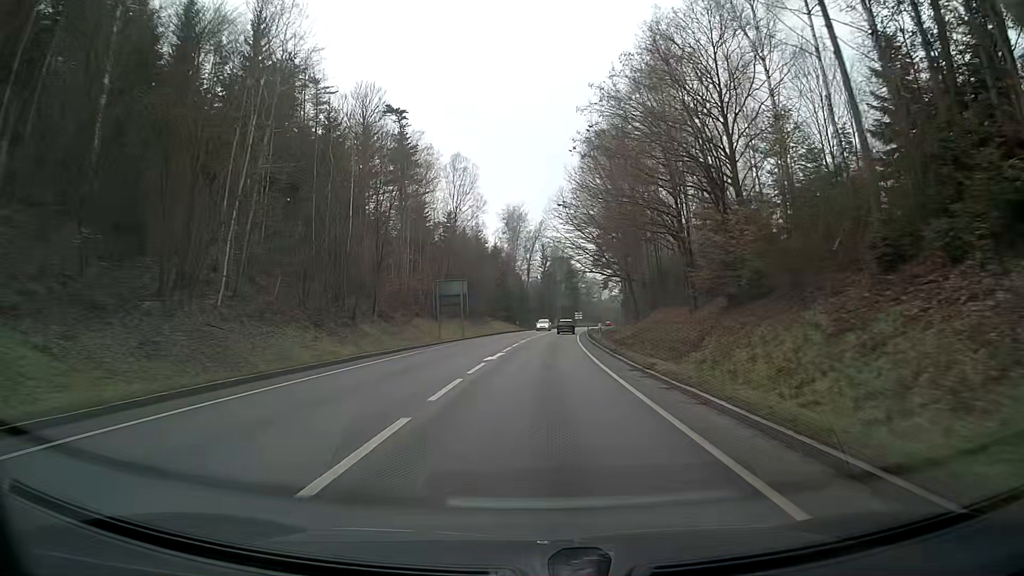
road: primary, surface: asphalt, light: Day
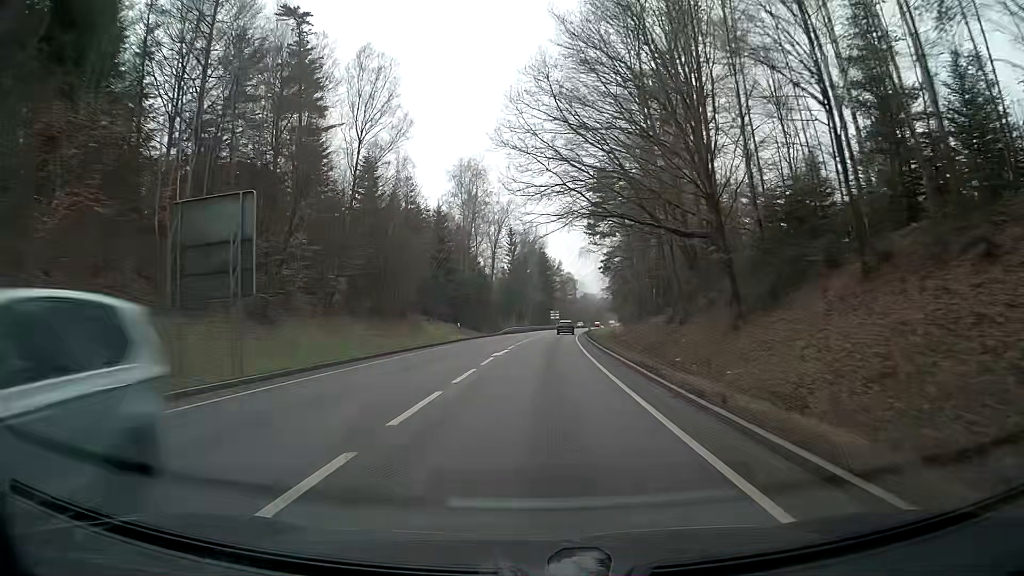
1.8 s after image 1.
(+1.1, +38.5) m; +3°
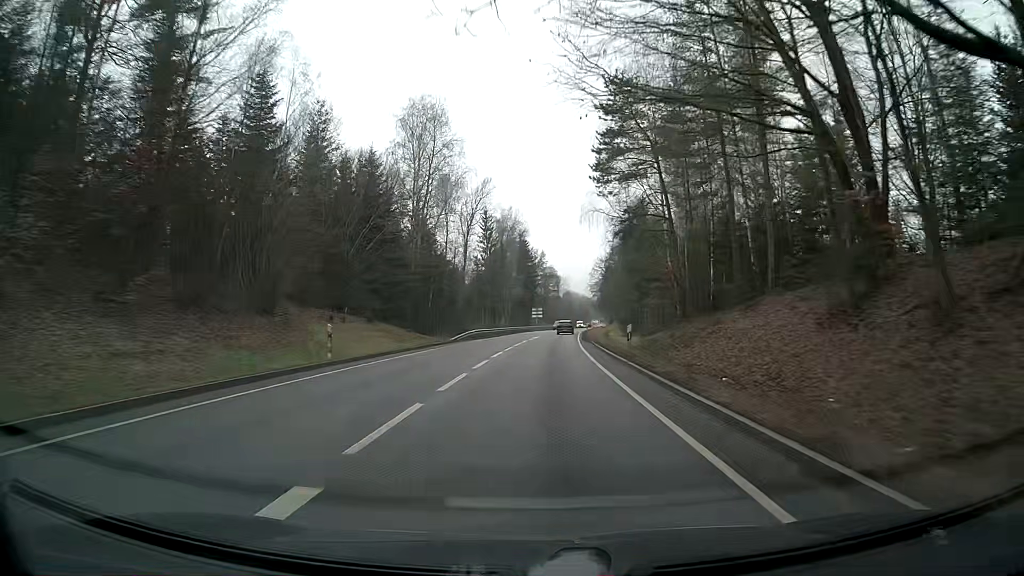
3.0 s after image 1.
(+0.4, +25.9) m; +2°
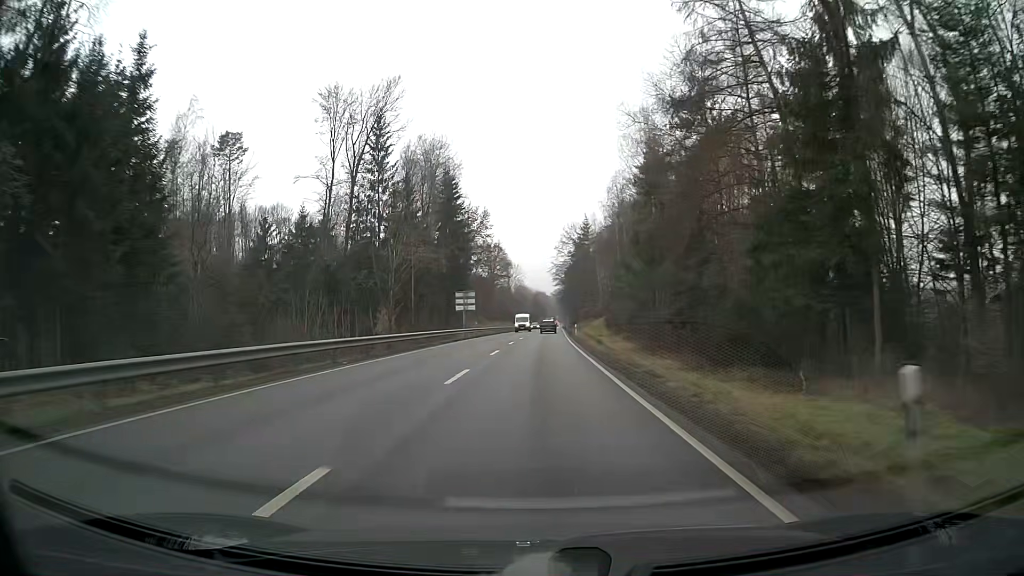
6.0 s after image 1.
(+1.9, +65.2) m; +4°
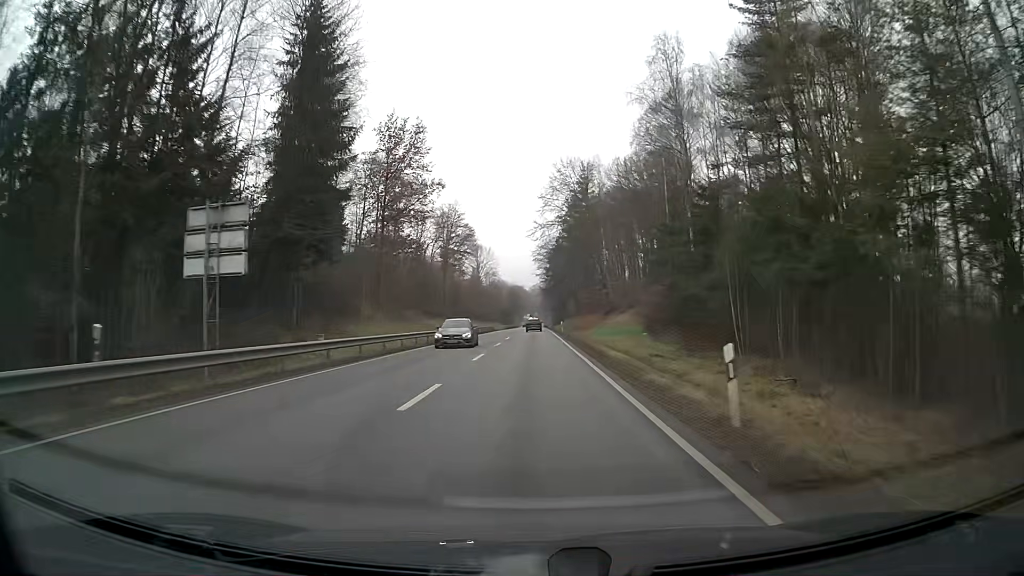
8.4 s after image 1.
(+0.8, +52.0) m; +2°
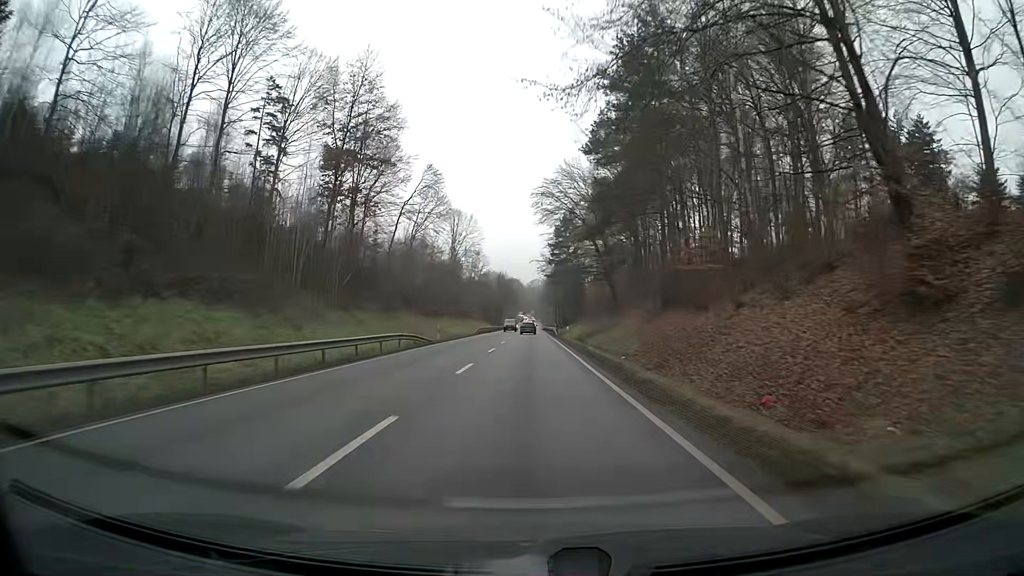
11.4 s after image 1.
(+0.1, +64.7) m; 0°
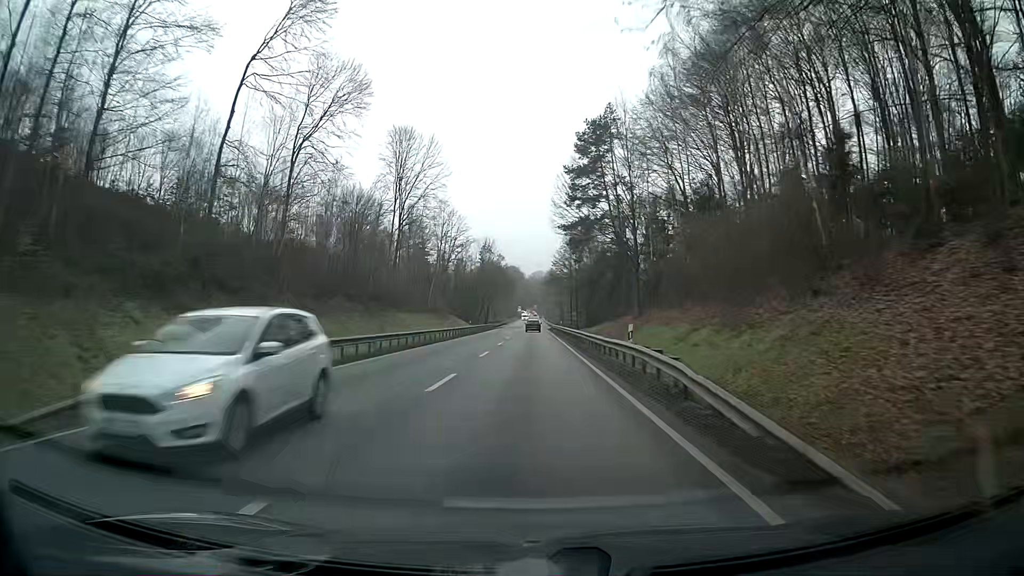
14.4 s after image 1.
(+0.1, +64.6) m; 0°
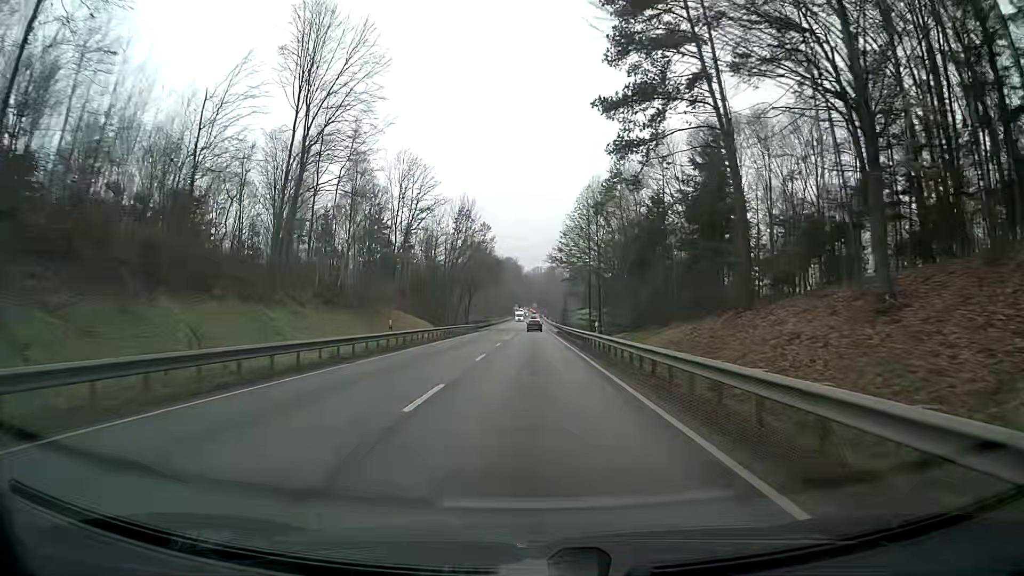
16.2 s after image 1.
(-0.1, +39.0) m; 0°
